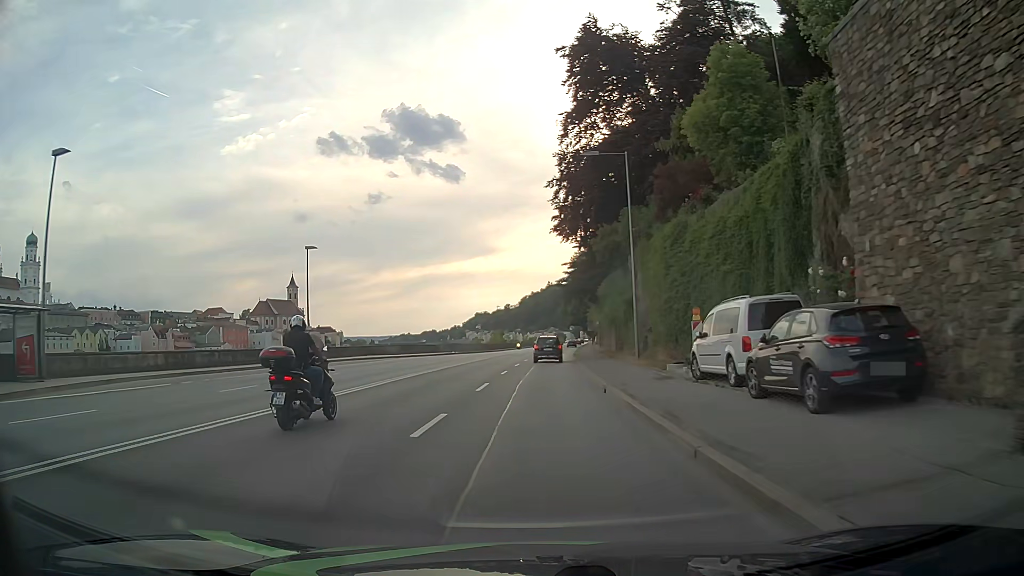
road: primary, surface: asphalt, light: Day
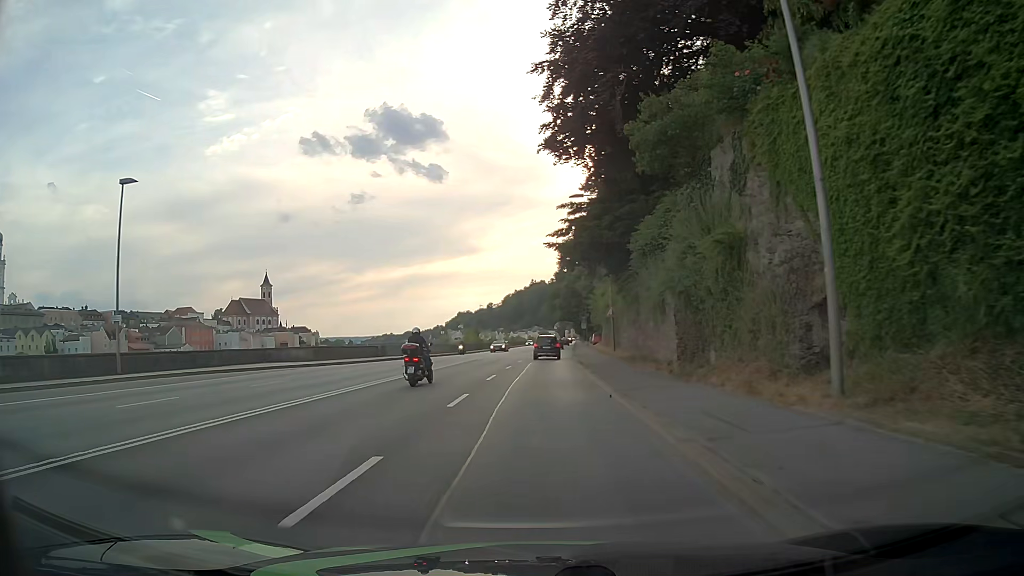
(+0.4, +22.8) m; +2°
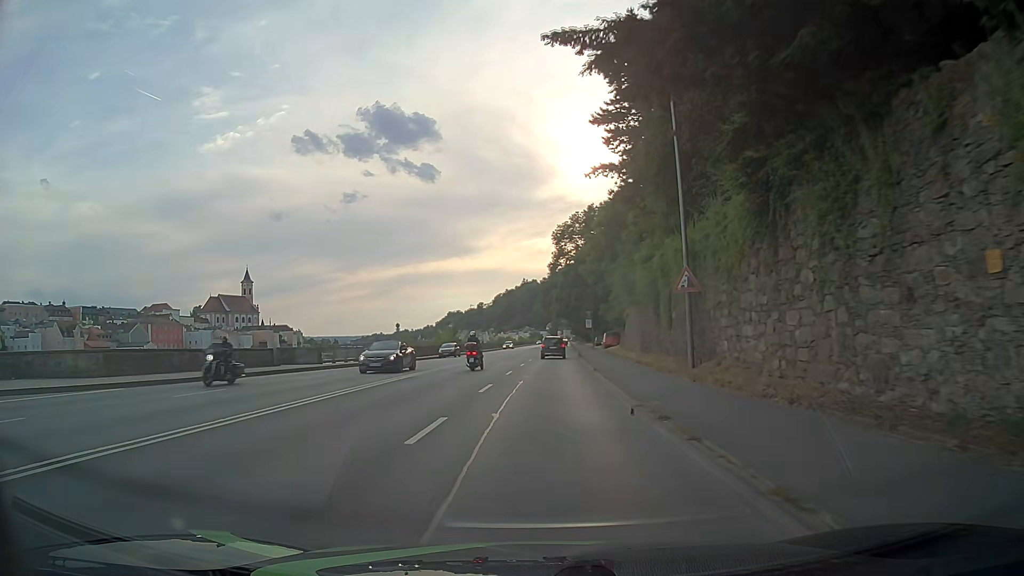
(+0.1, +22.8) m; +1°
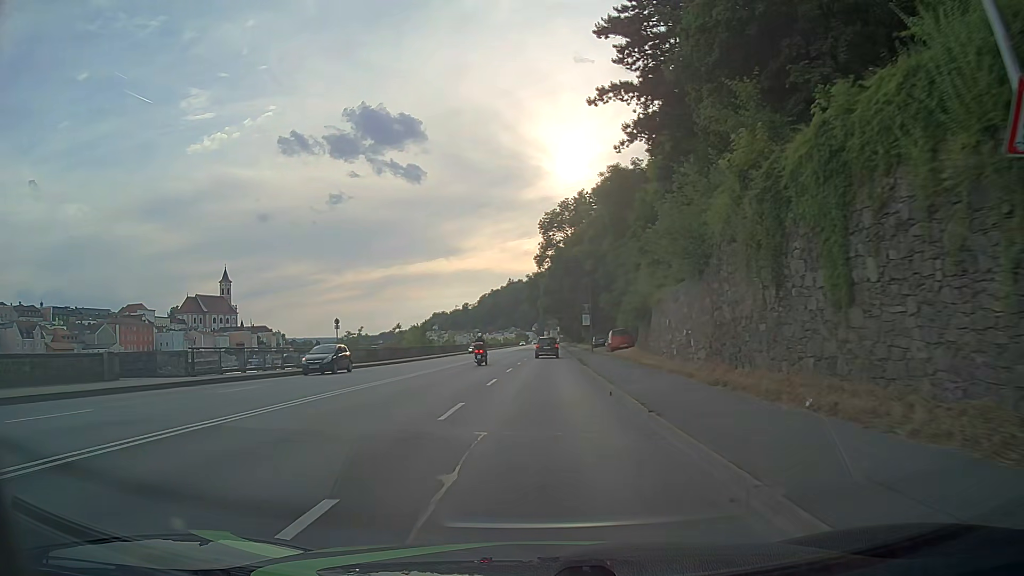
(+0.1, +15.2) m; +1°
(0, +10) (0, +20) (0, +30) (+1, +40) (+1, +50) (+1, +60) (+1, +70) (+2, +80) (+2, +90) (+2, +100) m
